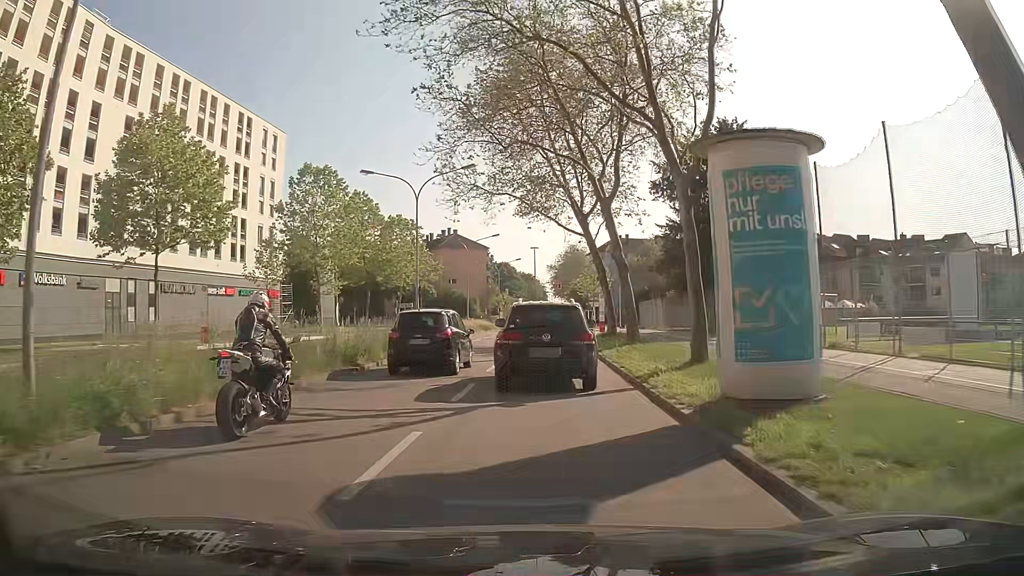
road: secondary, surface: asphalt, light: Day
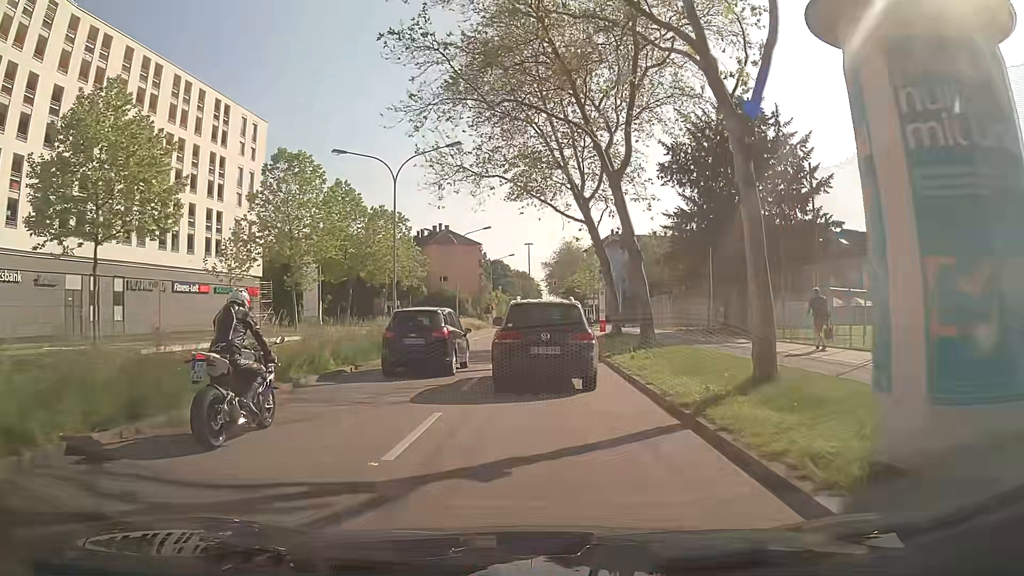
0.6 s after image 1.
(0.0, +4.7) m; +1°
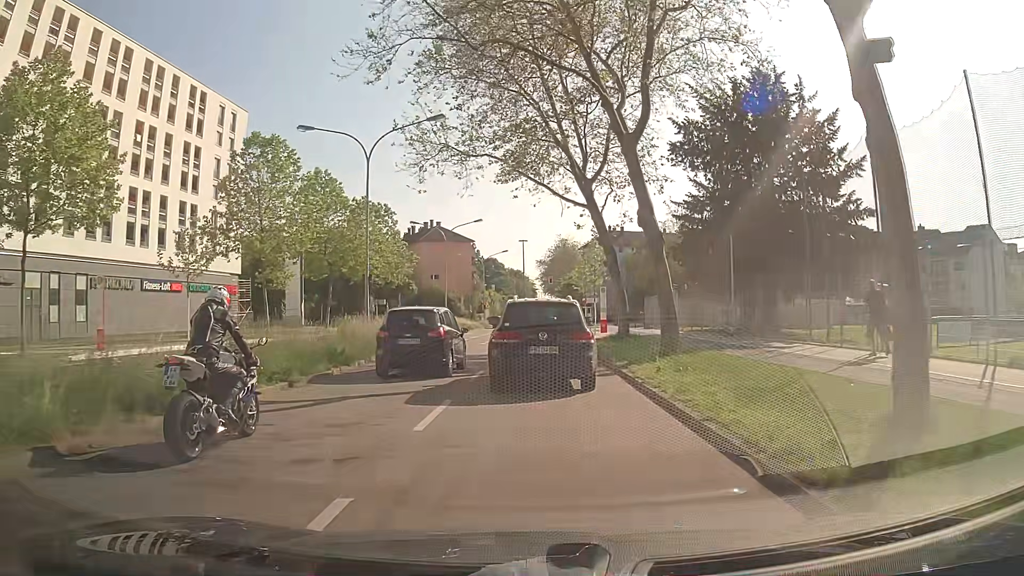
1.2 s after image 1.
(0.0, +4.5) m; -1°
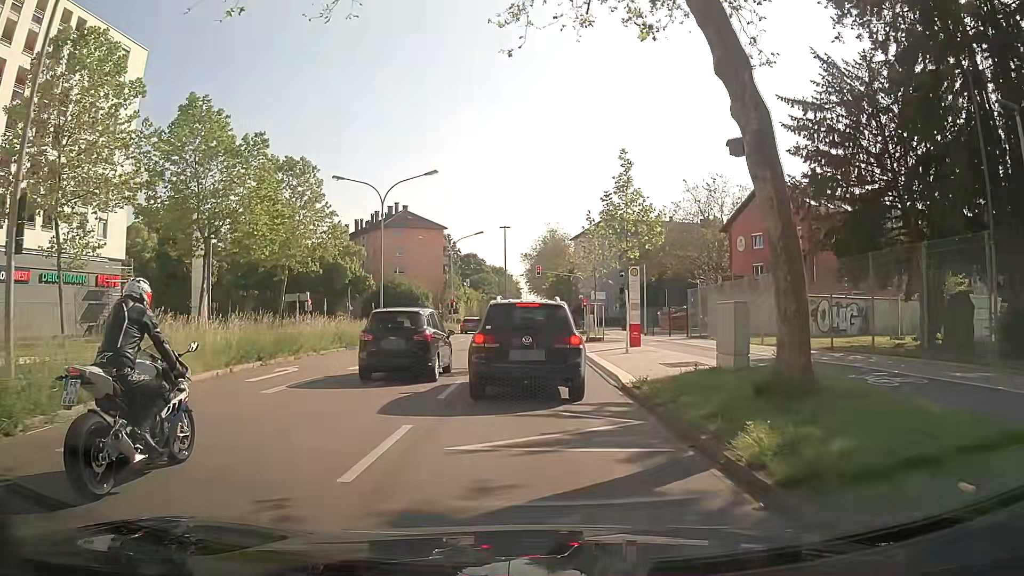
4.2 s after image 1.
(+0.3, +20.4) m; 0°
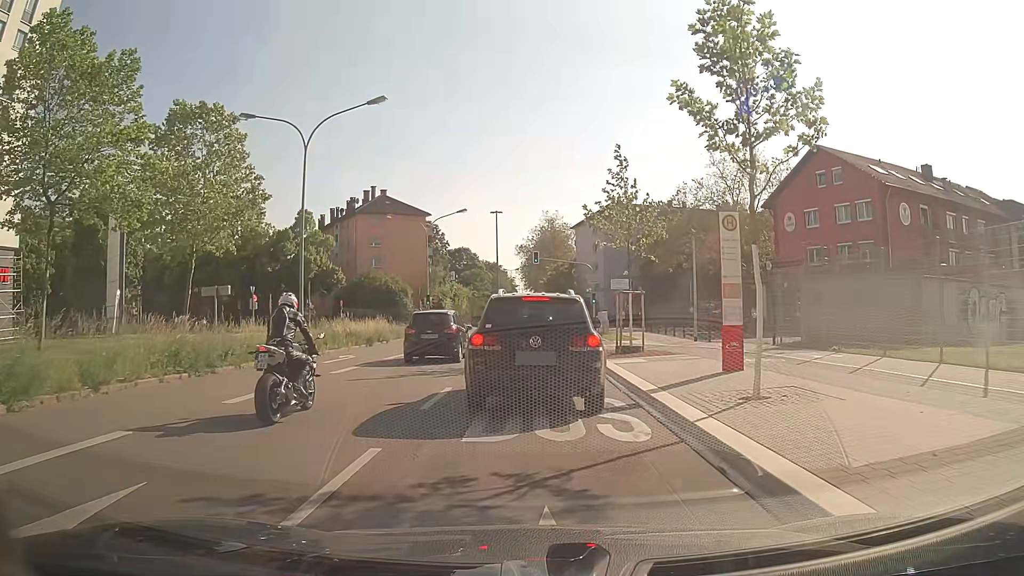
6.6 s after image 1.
(+0.4, +13.5) m; +1°
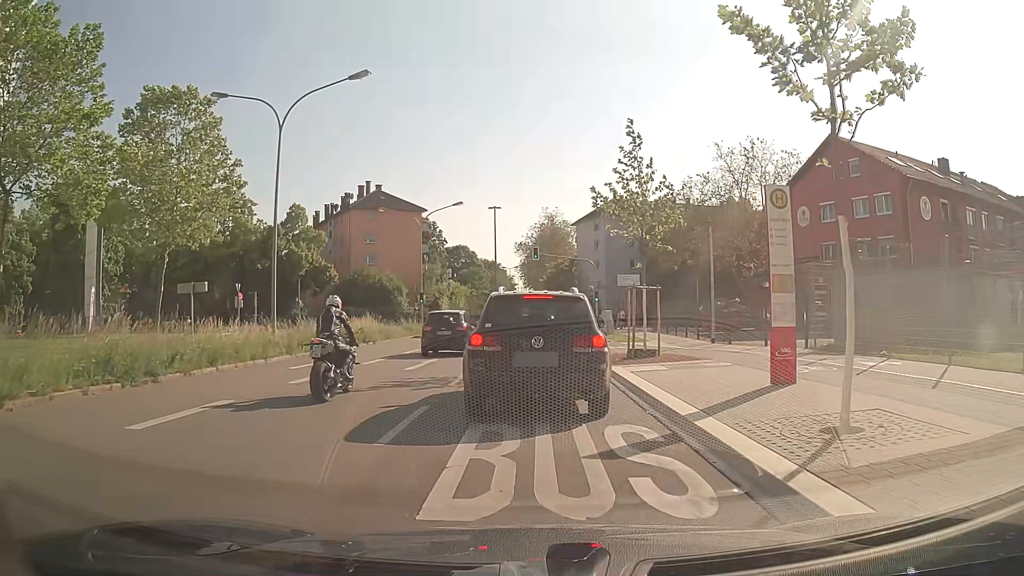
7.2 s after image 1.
(+0.1, +2.8) m; +1°
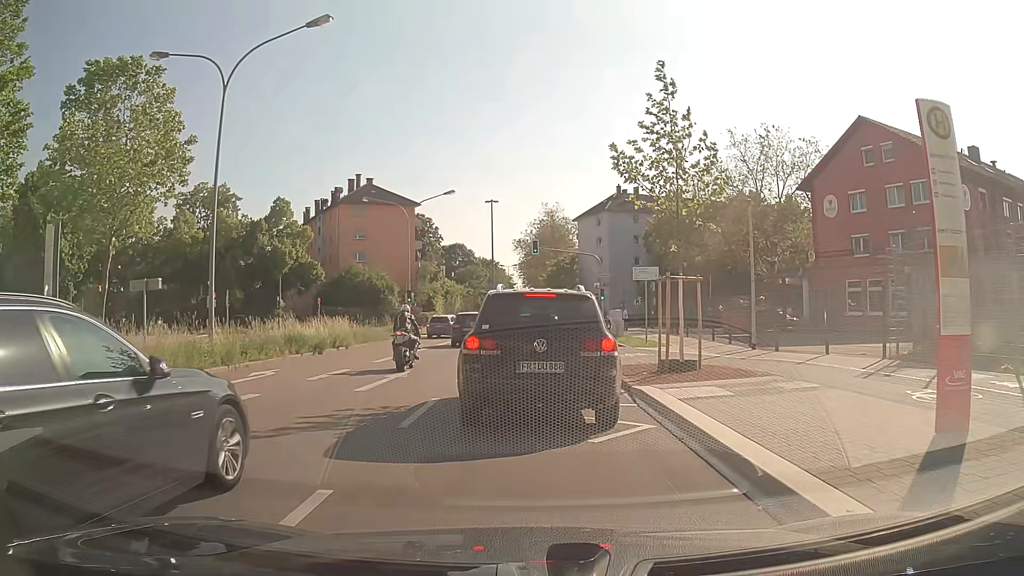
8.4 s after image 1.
(0.0, +4.8) m; 0°
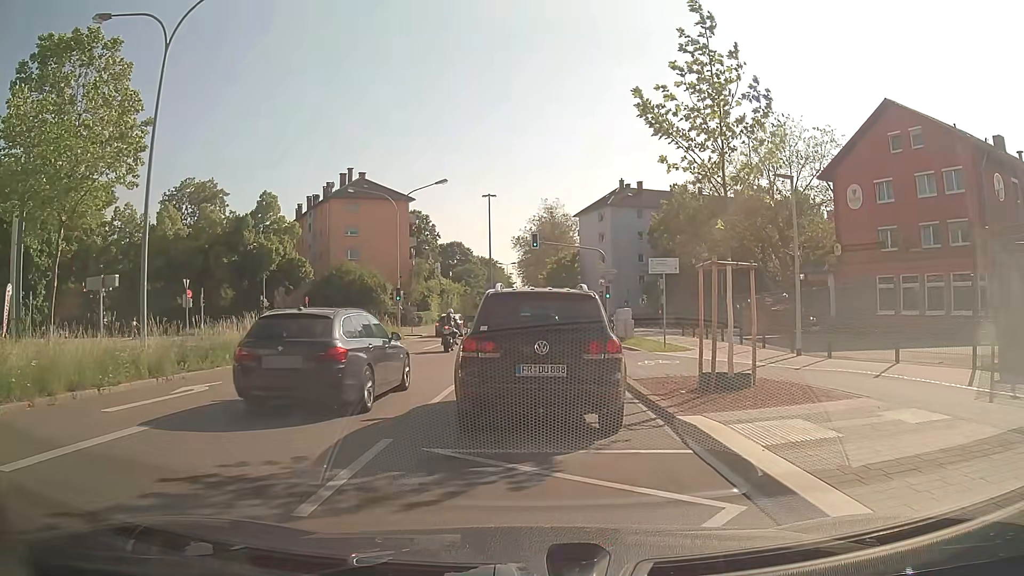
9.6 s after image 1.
(0.0, +3.6) m; -1°
